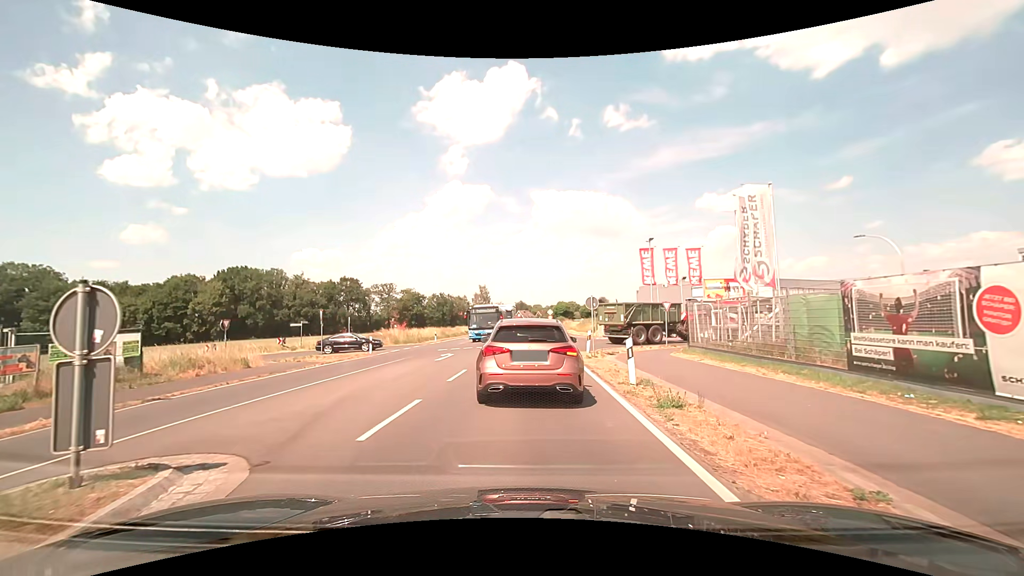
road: secondary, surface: asphalt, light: Day
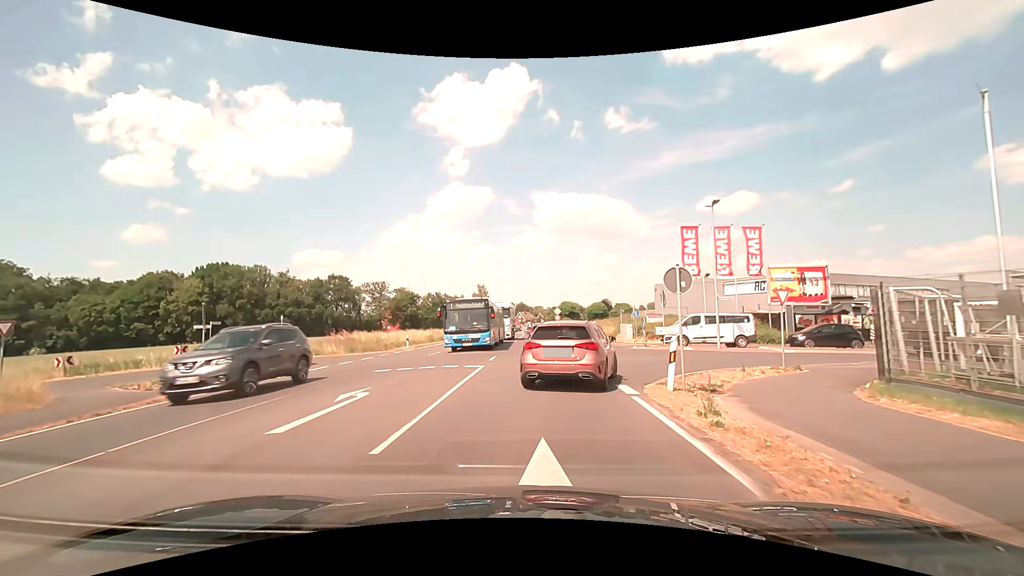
(-0.1, +13.0) m; 0°
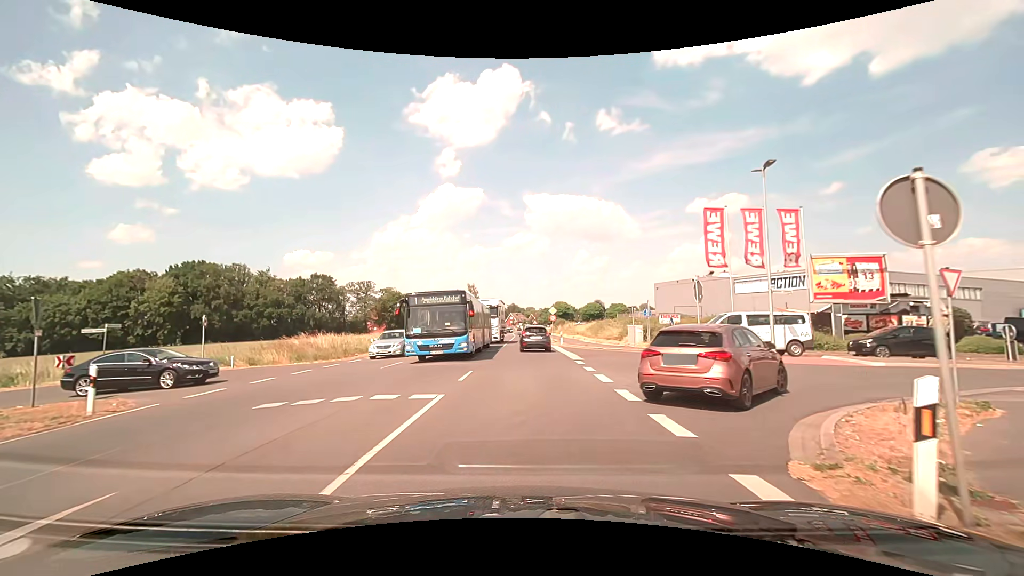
(0.0, +7.0) m; +1°
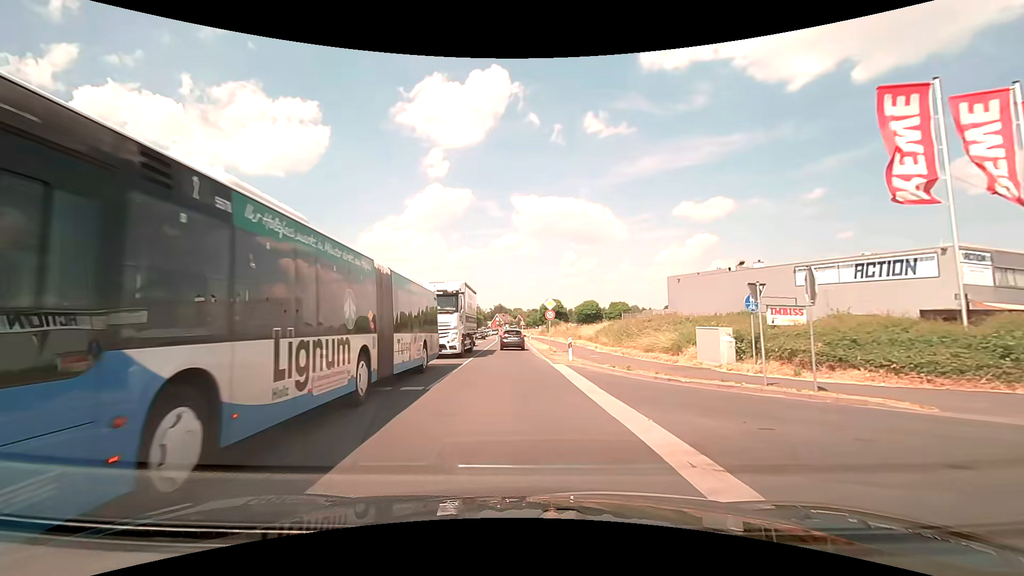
(+0.4, +18.5) m; +2°
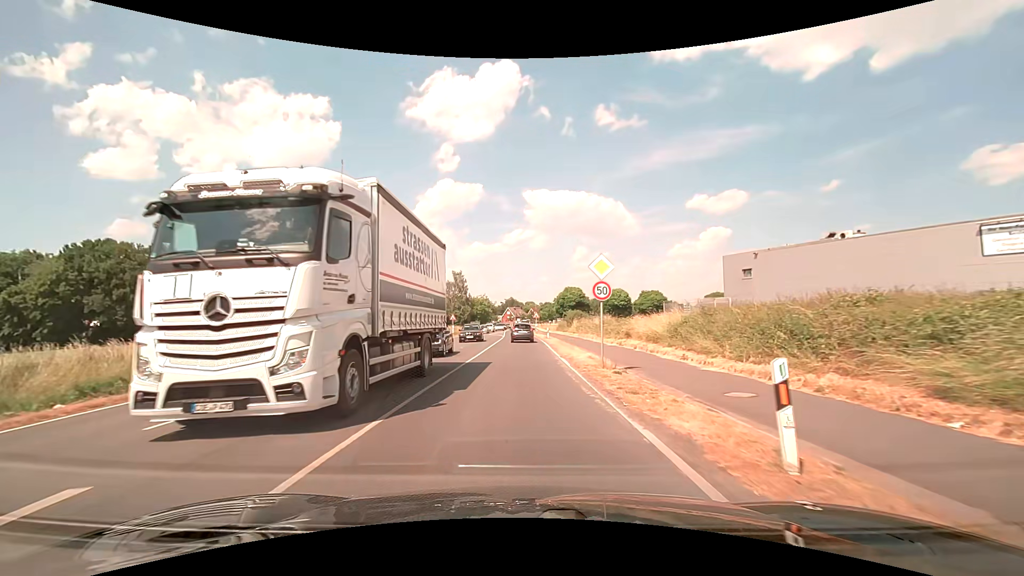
(-0.3, +17.8) m; -1°
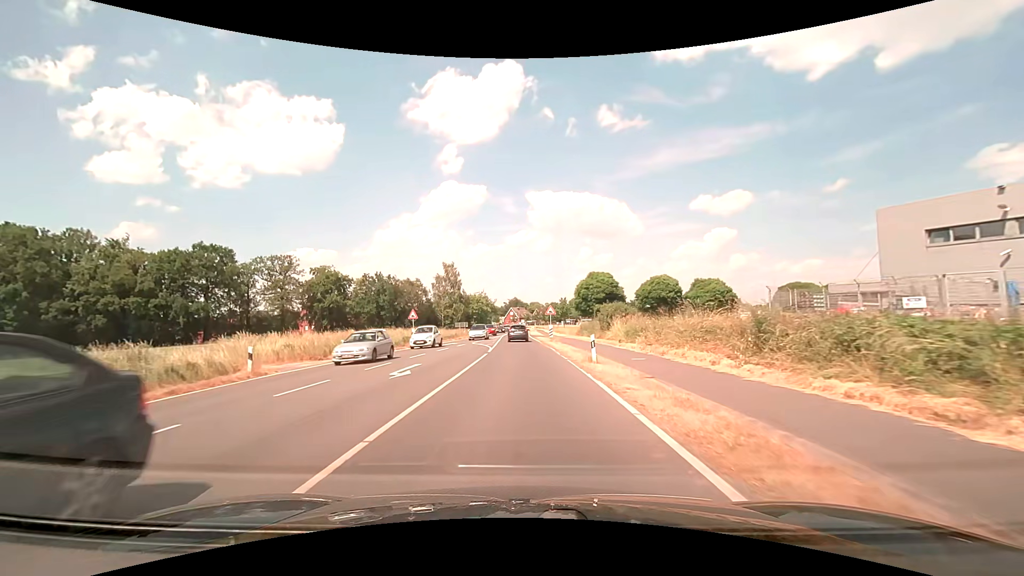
(-0.1, +27.0) m; 0°
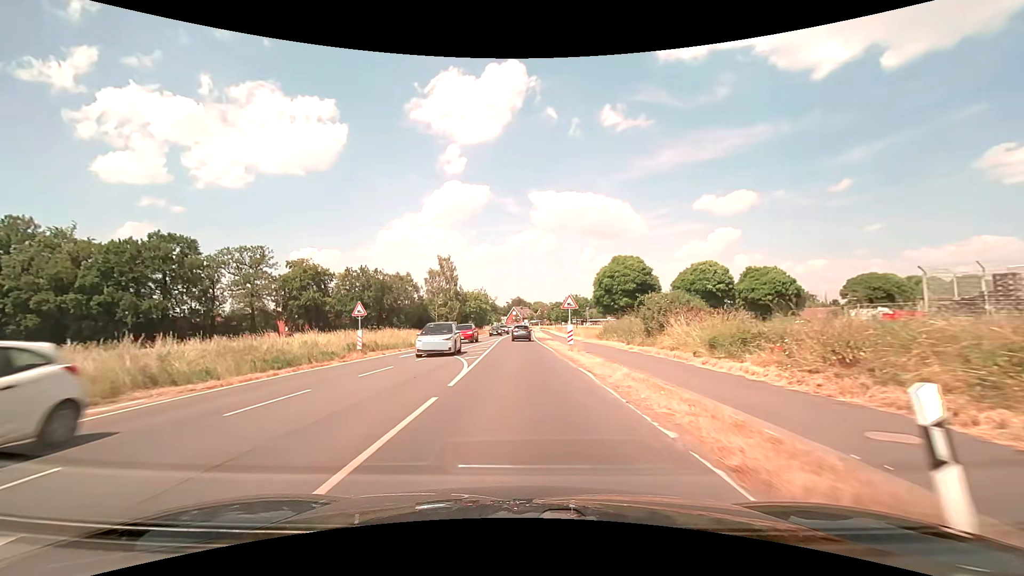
(-0.1, +14.4) m; 0°
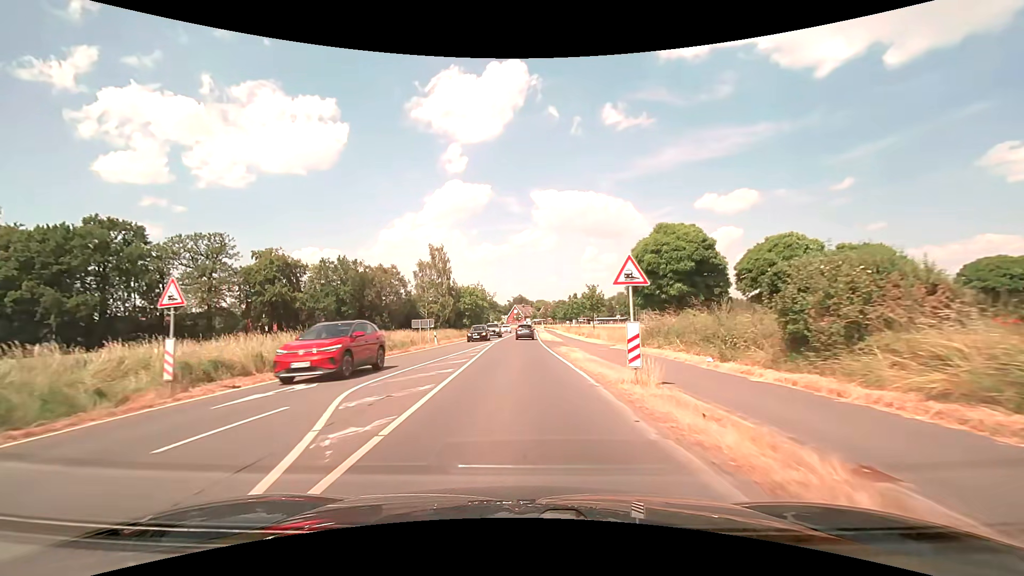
(0.0, +14.8) m; 0°
(0, +10) (0, +20) (0, +30) (0, +40) (0, +50) (0, +60) (0, +70) (+1, +80) (+1, +90) (+1, +100) m
